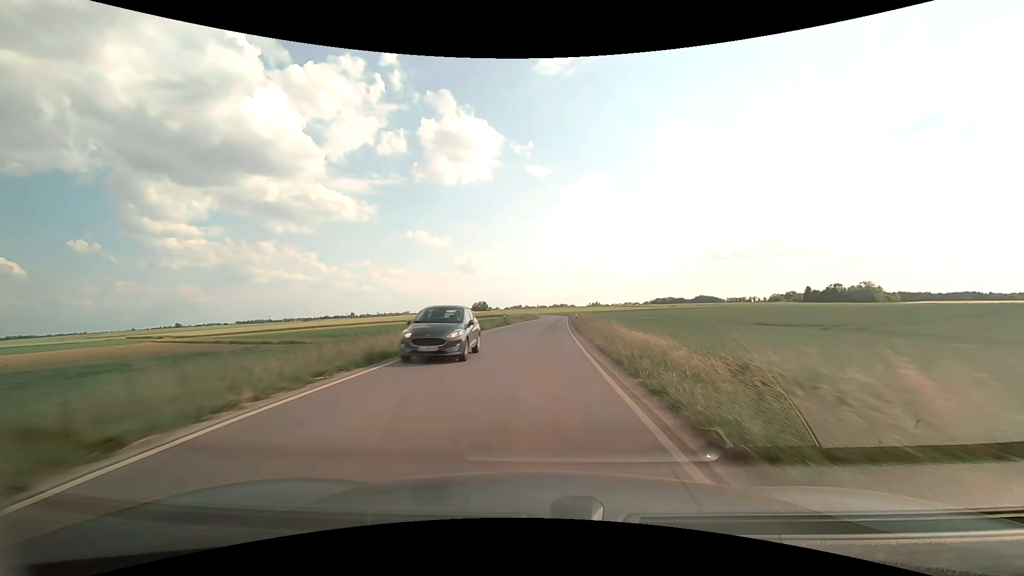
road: secondary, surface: asphalt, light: Day
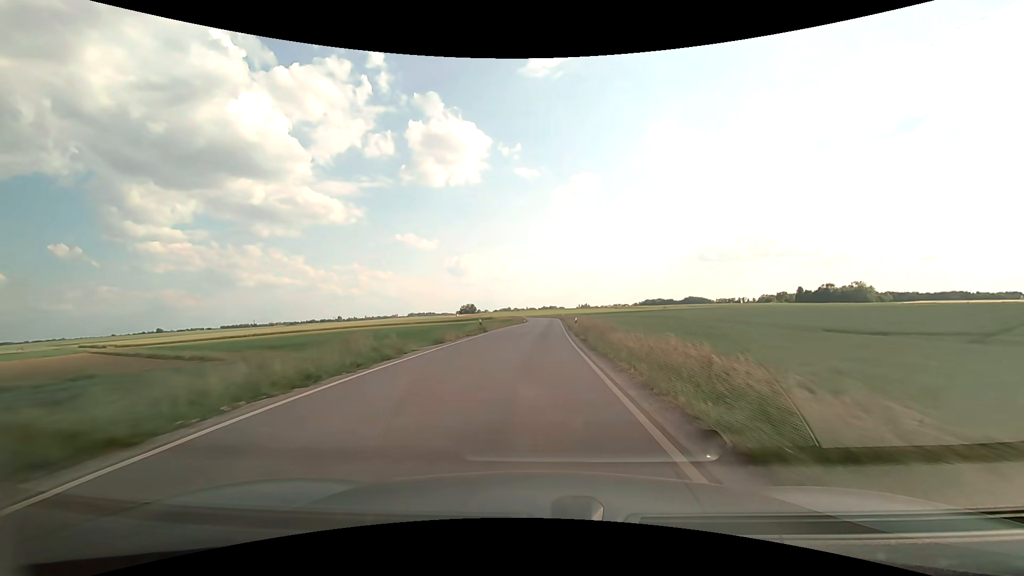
(+0.1, +12.5) m; +1°
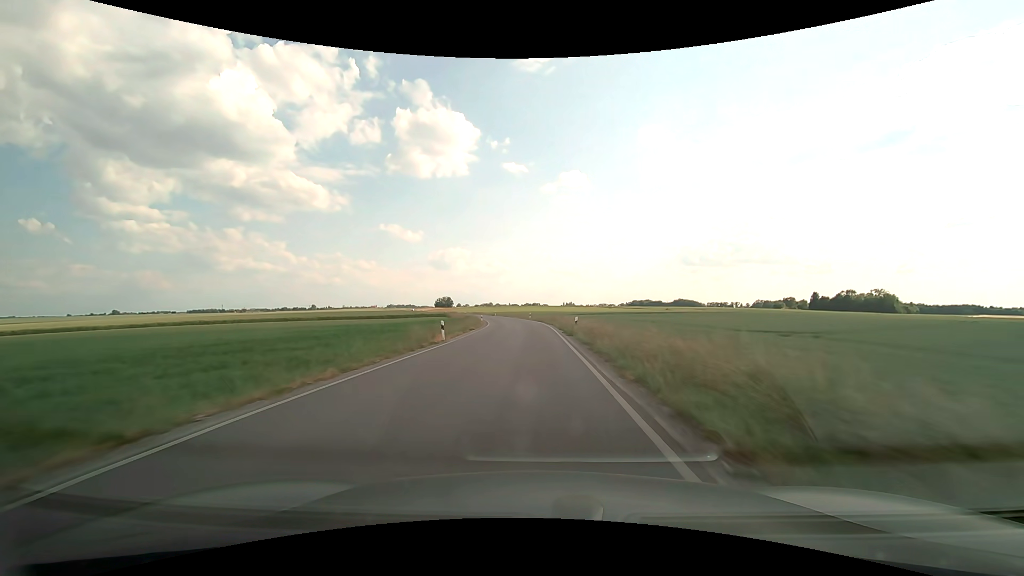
(+1.8, +63.8) m; +2°
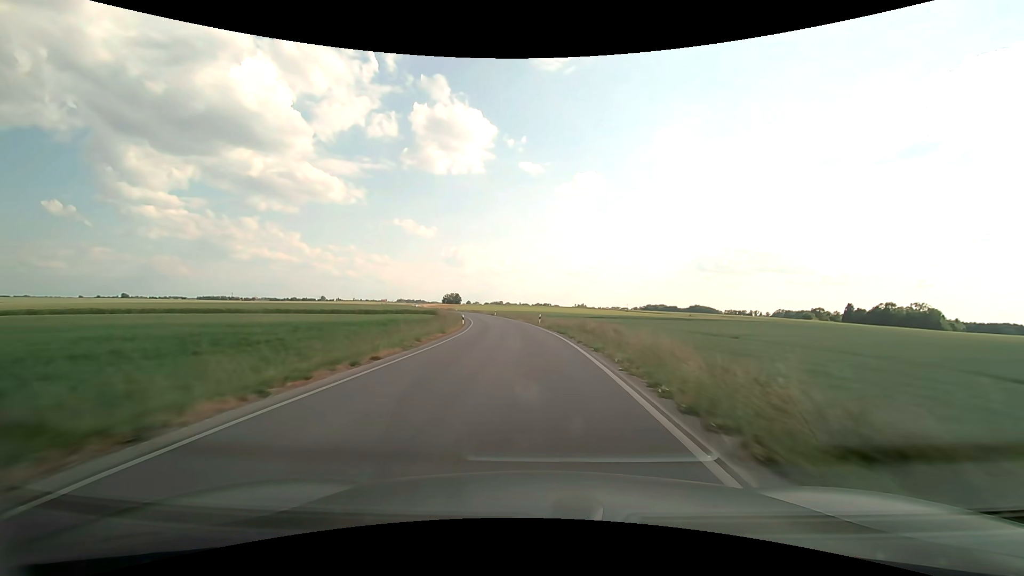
(-0.3, +25.9) m; -1°
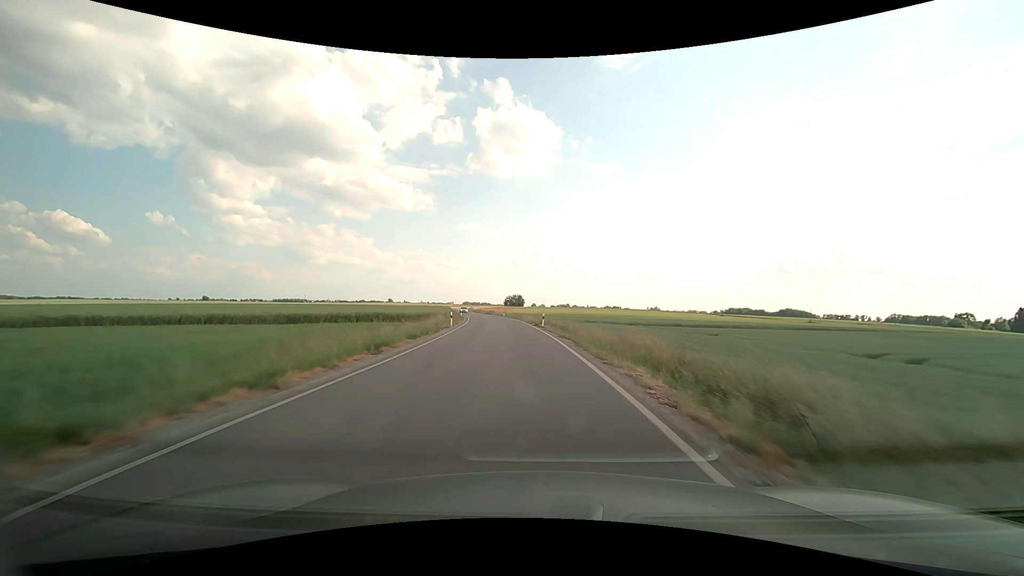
(-2.4, +50.4) m; -7°
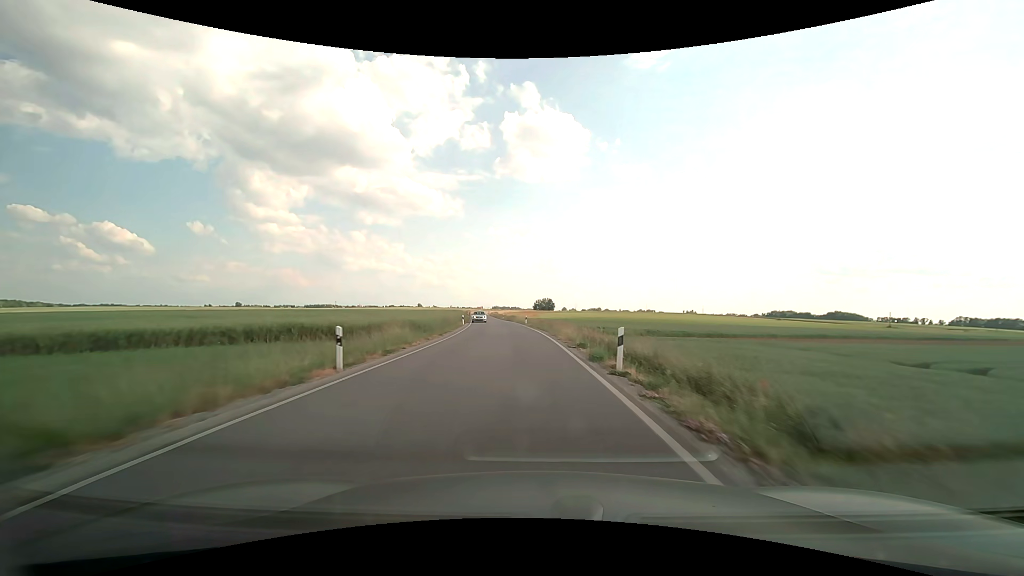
(-0.8, +25.1) m; -3°
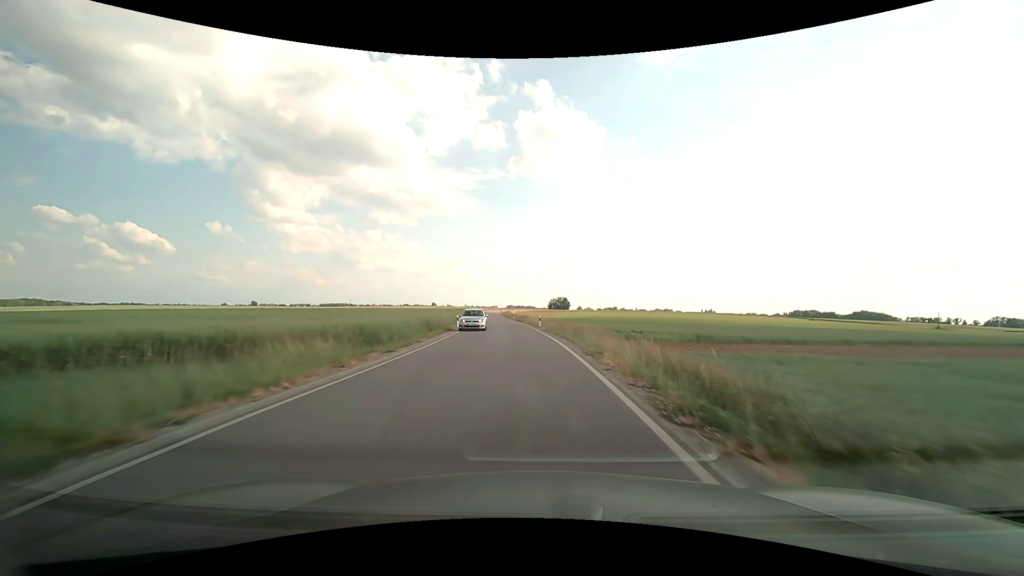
(-0.2, +12.6) m; -2°
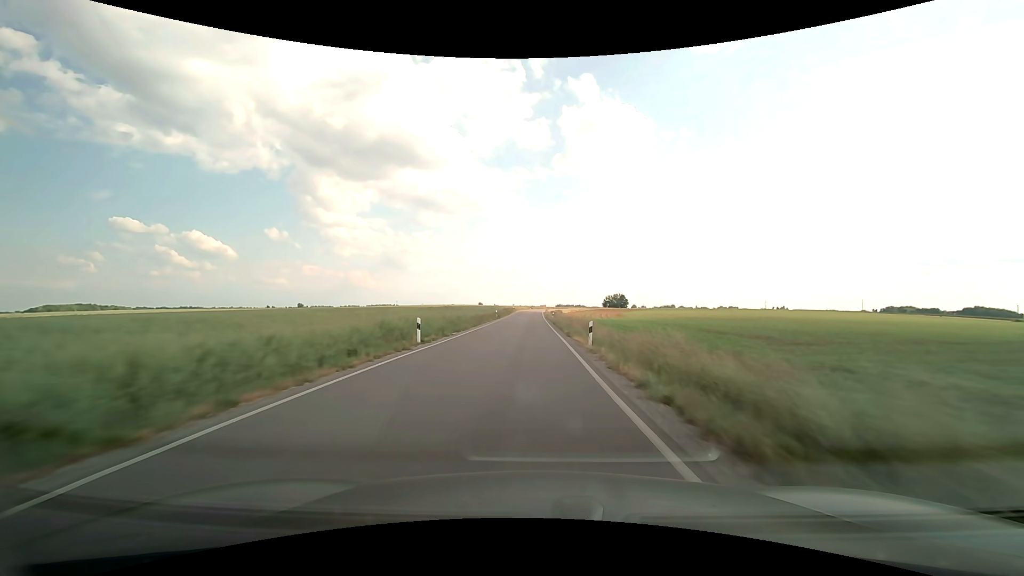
(-4.0, +63.8) m; -6°
(0, +10) (0, +20) (0, +30) (0, +40) (0, +50) (0, +60) (0, +70) (-1, +80) (-1, +90) (-1, +100) m
